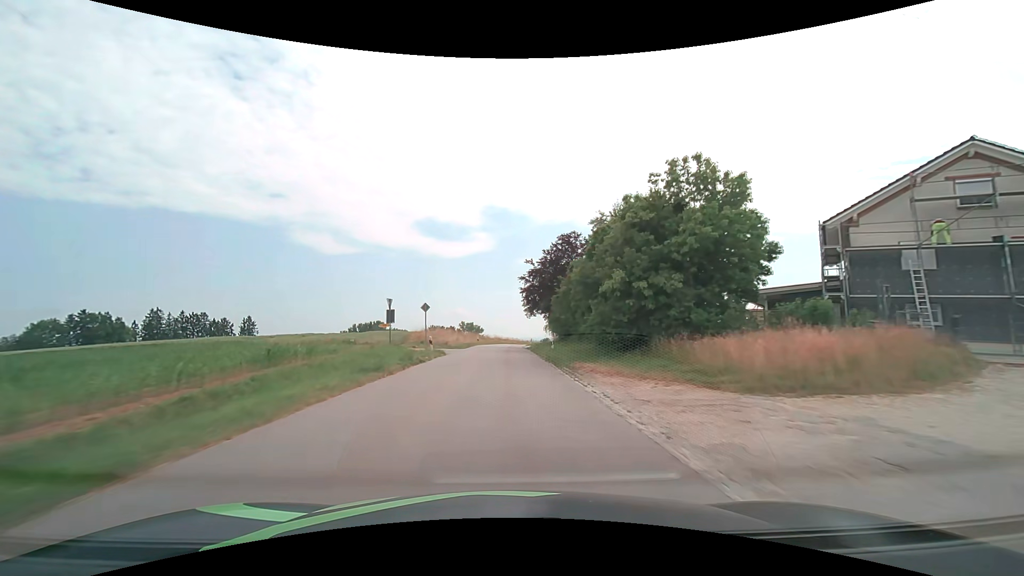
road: tertiary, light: Day
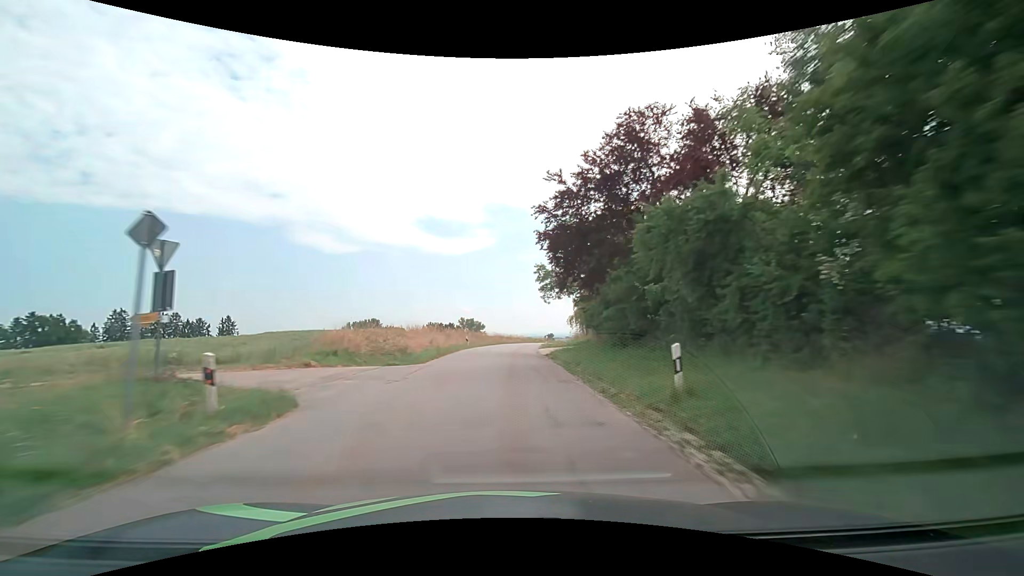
(-0.1, +21.8) m; -1°
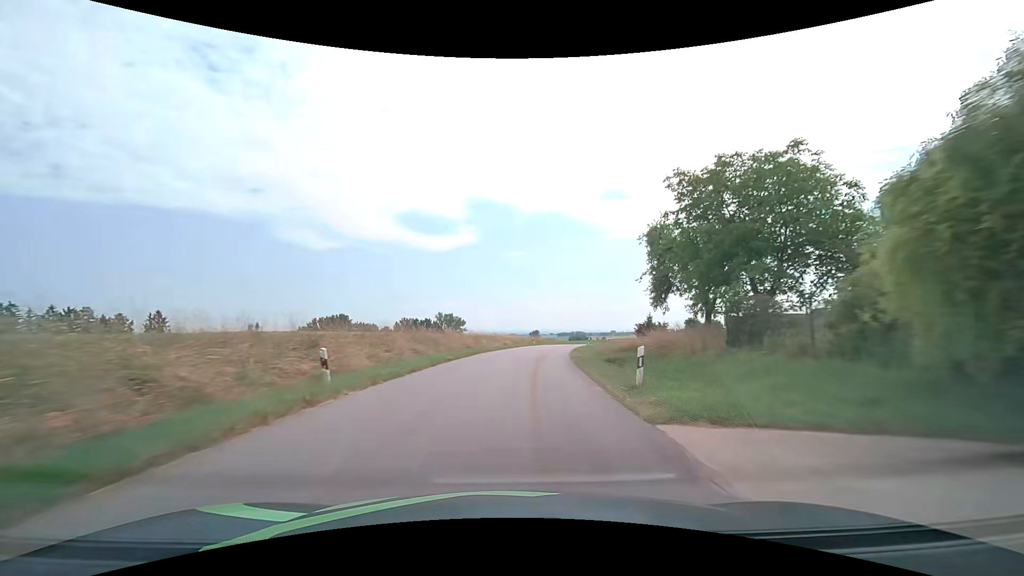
(+0.1, +32.7) m; +2°
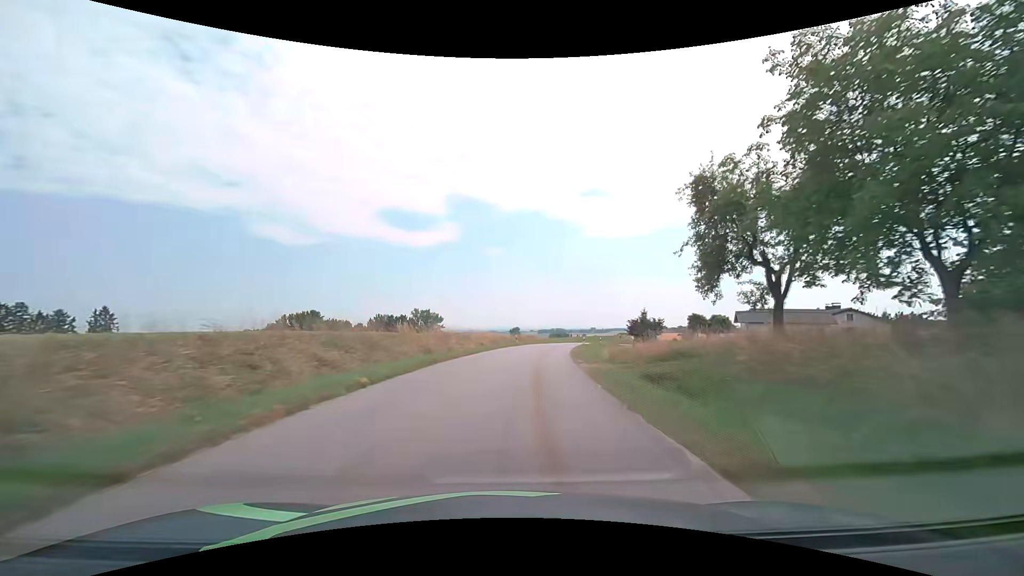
(+0.1, +10.9) m; +2°
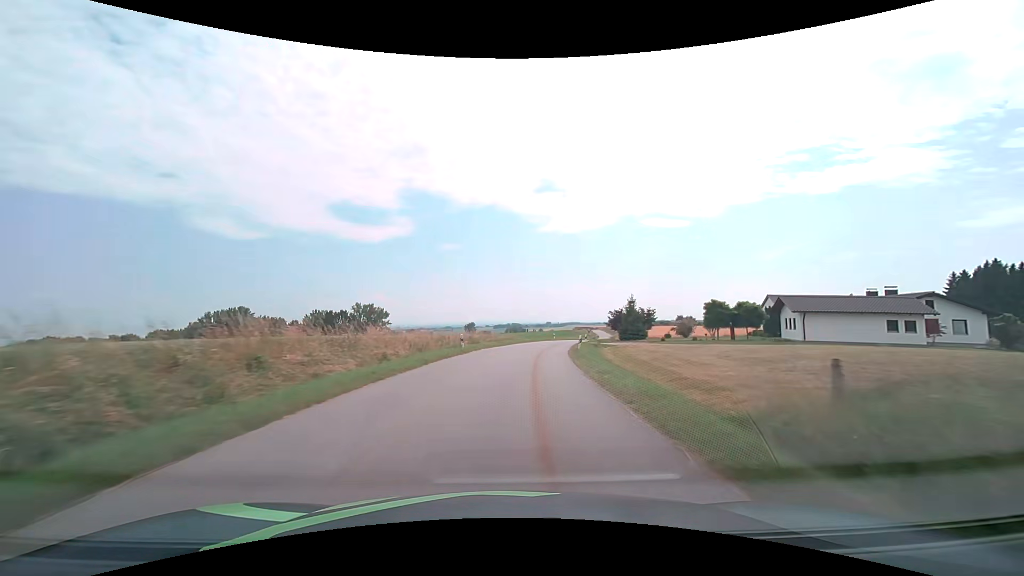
(+0.9, +21.8) m; +5°
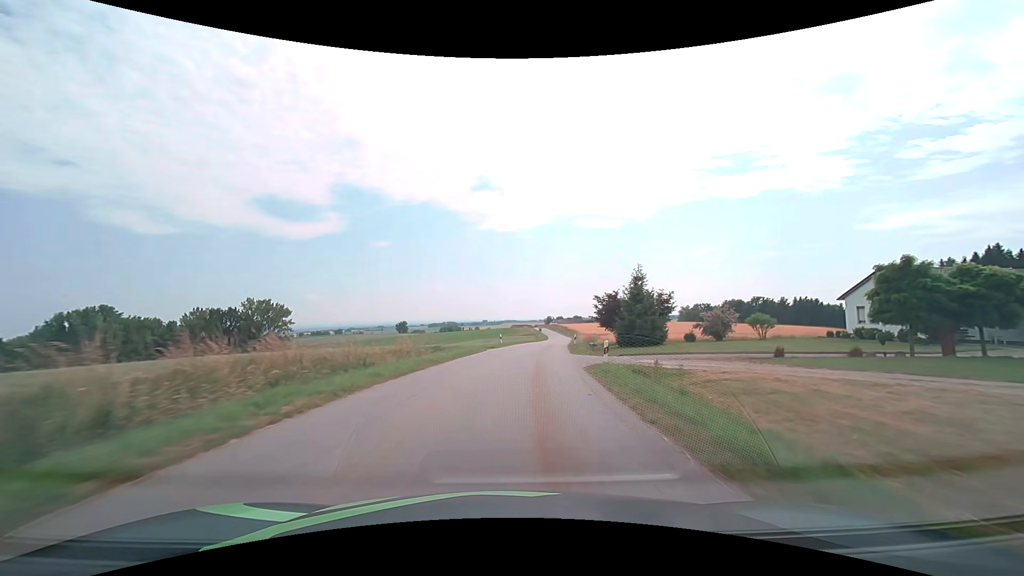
(+2.0, +32.7) m; +7°
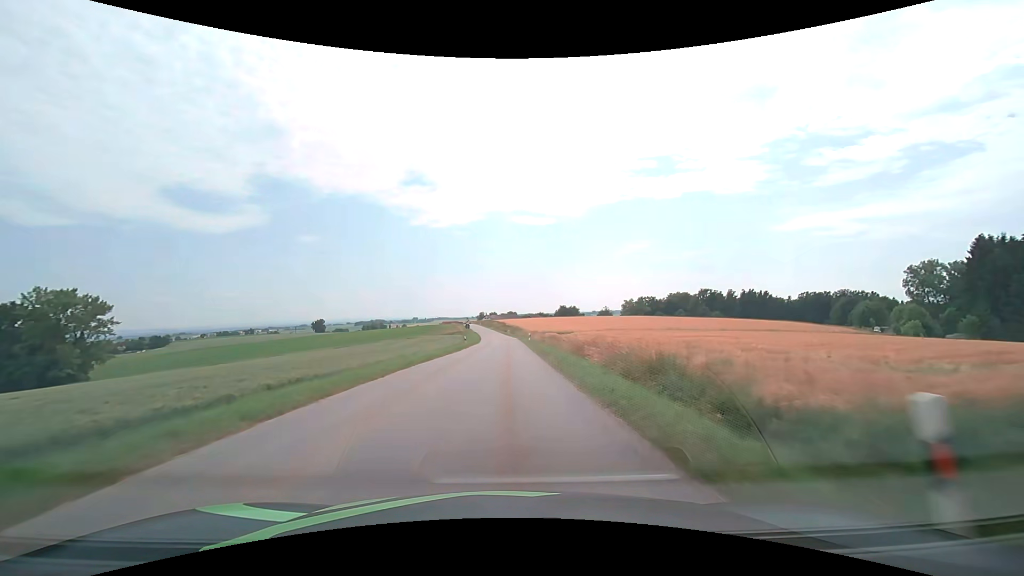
(+3.4, +43.4) m; +8°
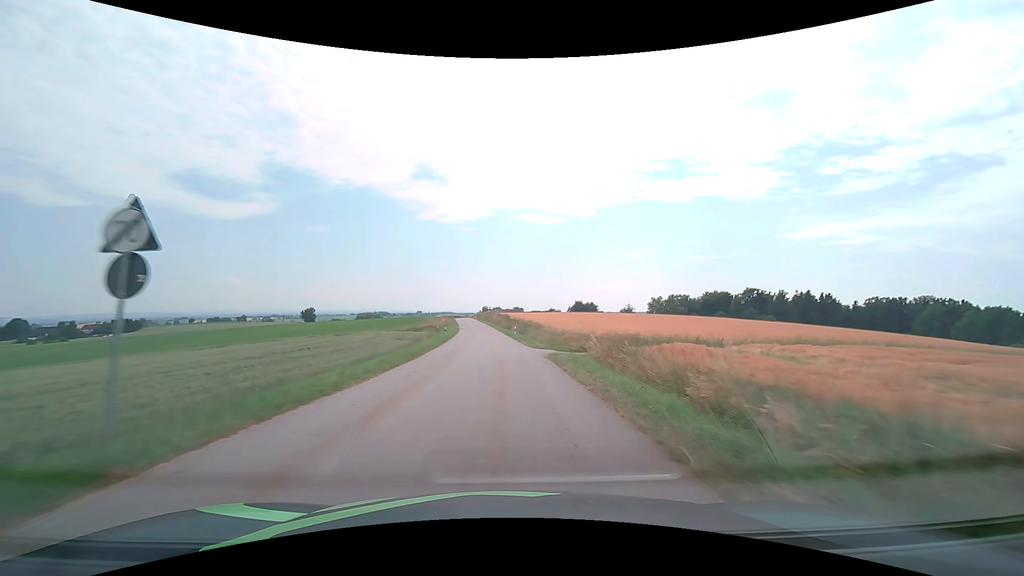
(+0.2, +54.4) m; -1°
(0, +10) (0, +20) (0, +30) (-1, +40) (-1, +50) (-2, +60) (-3, +70) (-4, +80) (-5, +90) (-6, +100) m
